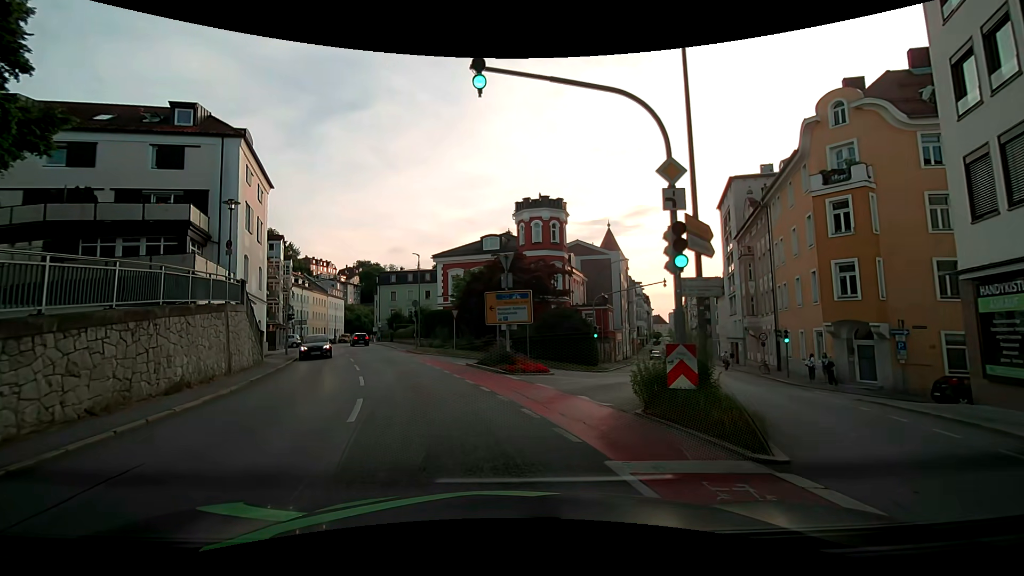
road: tertiary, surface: asphalt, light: Day
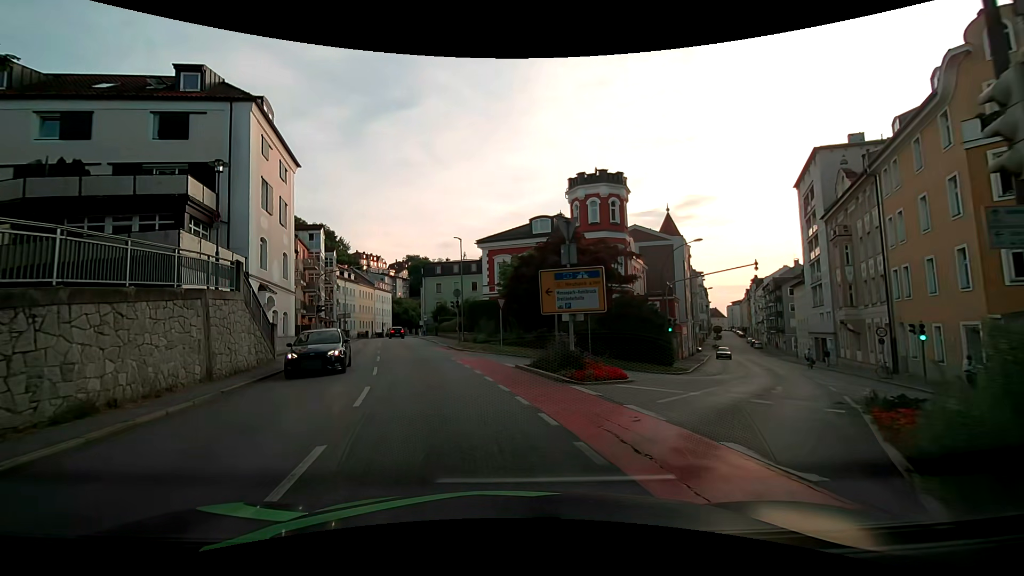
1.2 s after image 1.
(-0.4, +5.4) m; -6°
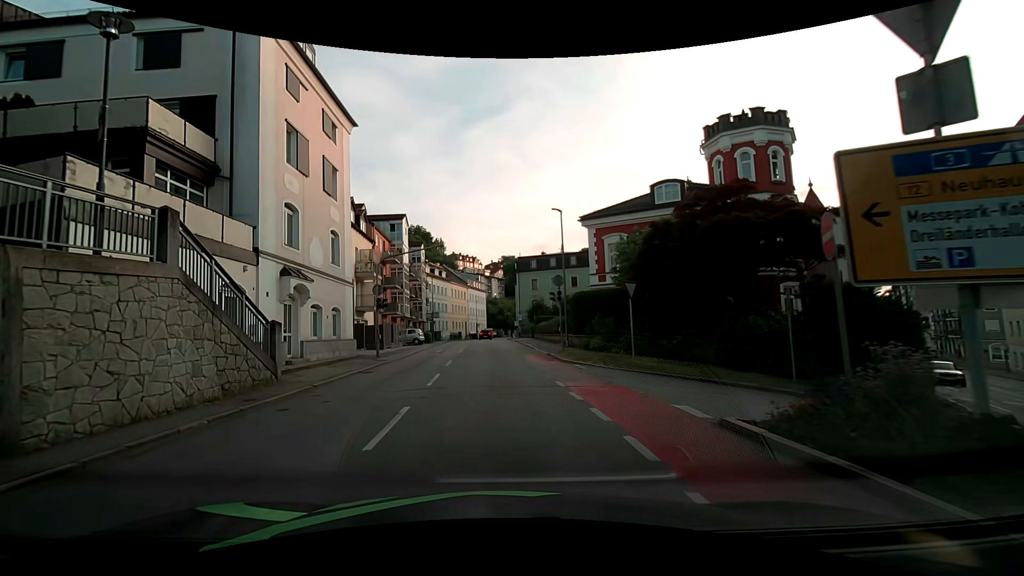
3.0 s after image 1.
(-1.0, +9.9) m; -13°
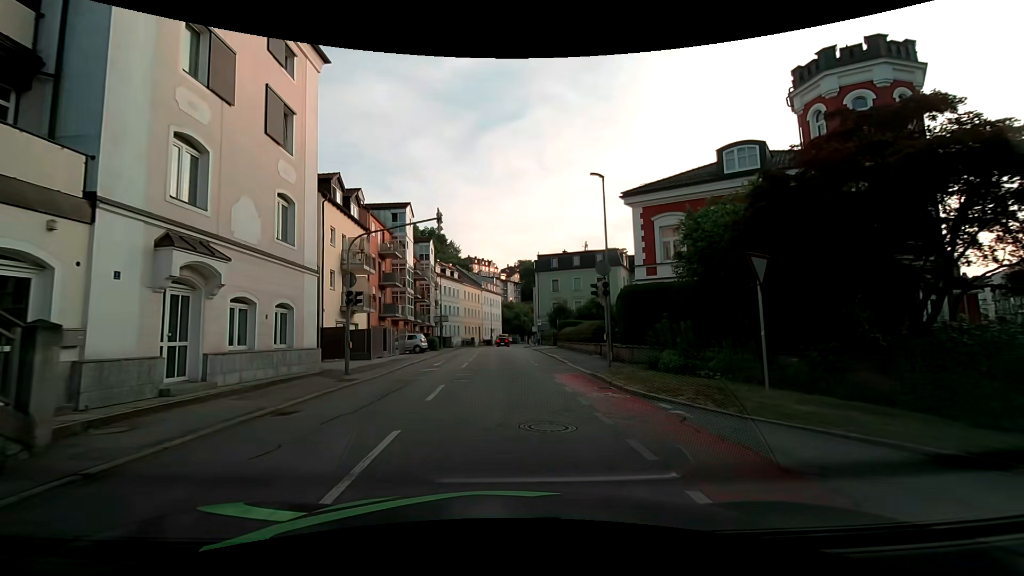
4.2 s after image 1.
(-0.2, +7.9) m; -1°
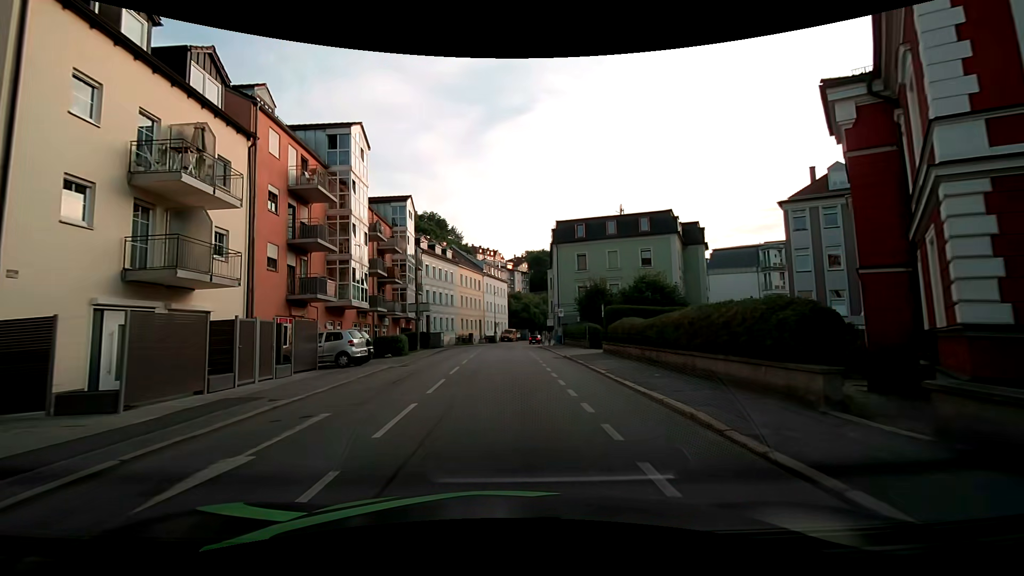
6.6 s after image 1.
(-0.3, +19.1) m; -2°
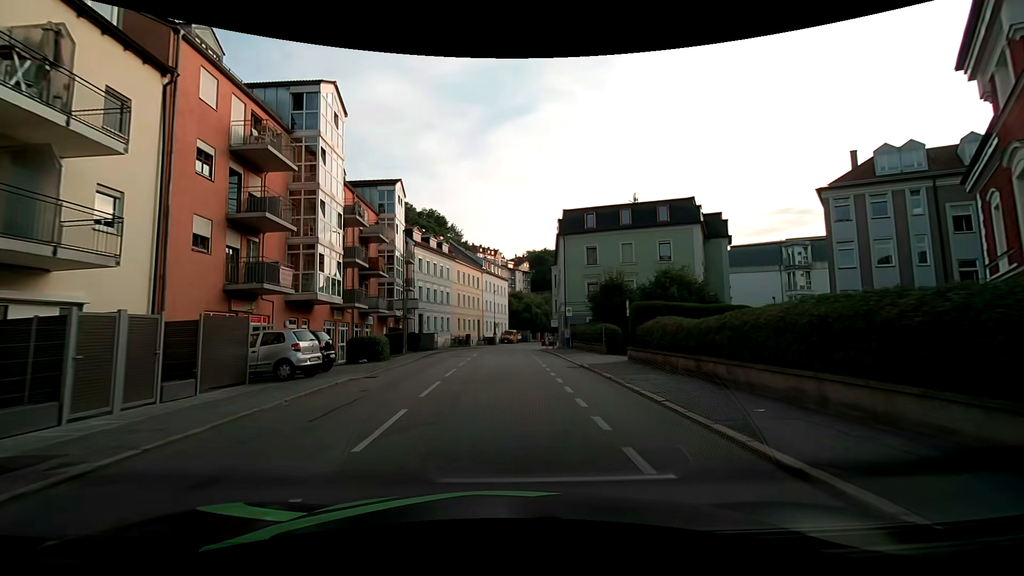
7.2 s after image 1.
(+0.1, +5.4) m; 0°
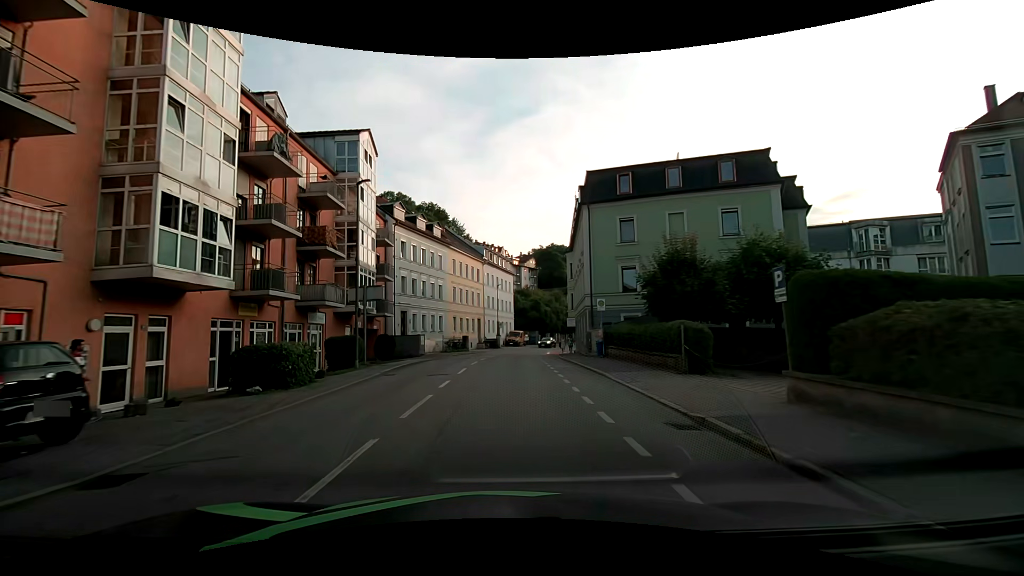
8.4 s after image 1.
(0.0, +11.4) m; 0°
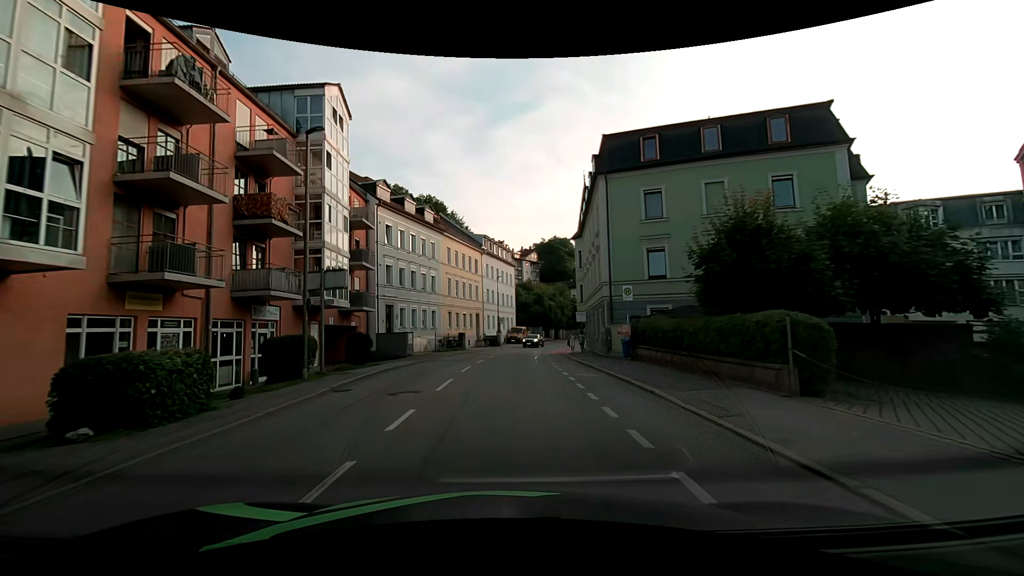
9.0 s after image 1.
(0.0, +5.7) m; 0°
(0, +10) (0, +20) (+1, +30) (+2, +40) (+3, +50) (+5, +60) (+8, +69) (+12, +78) (+17, +87) (+22, +96) m
